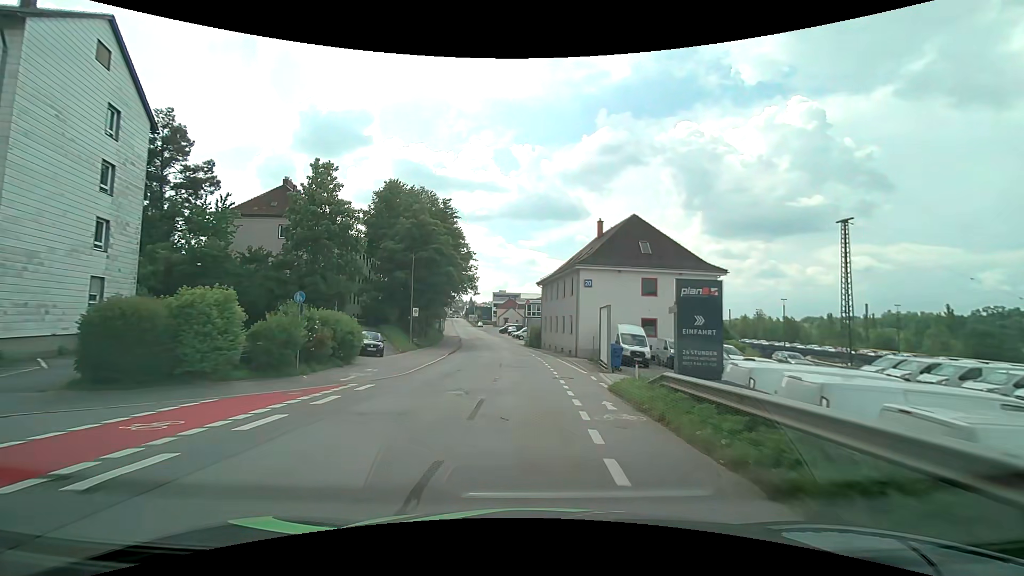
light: Day
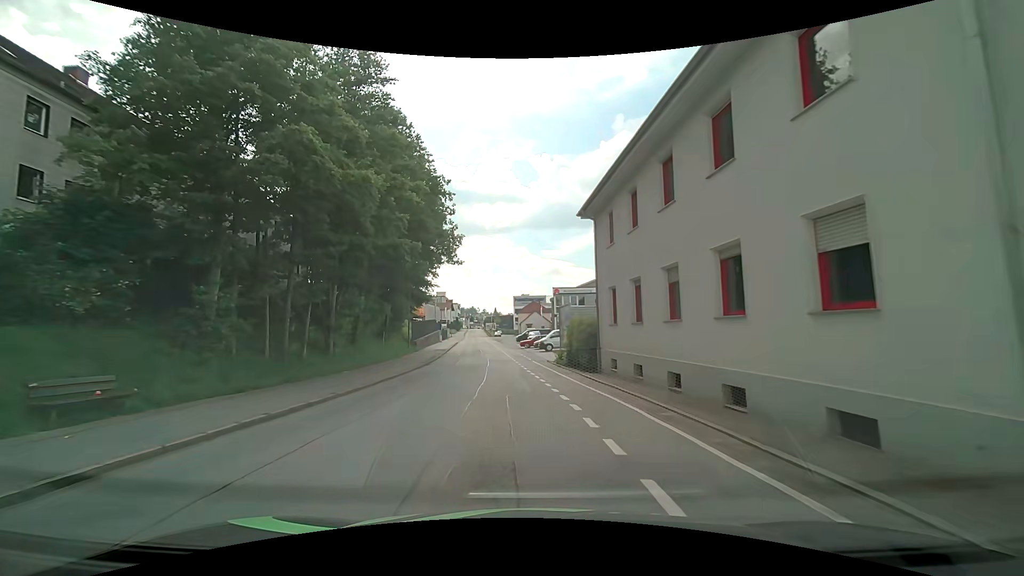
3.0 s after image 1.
(-0.4, +34.0) m; -3°
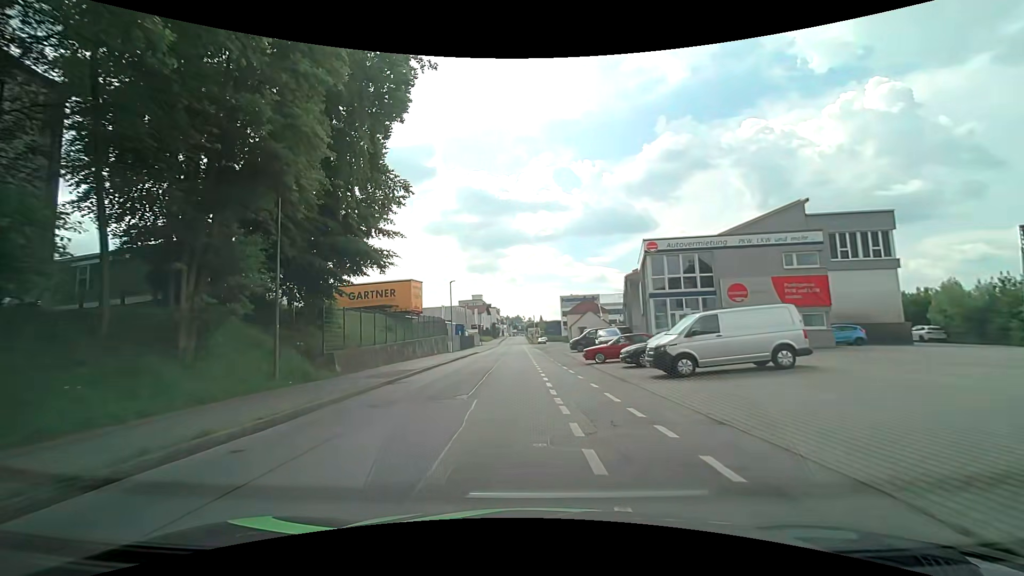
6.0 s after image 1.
(-1.4, +31.1) m; -5°
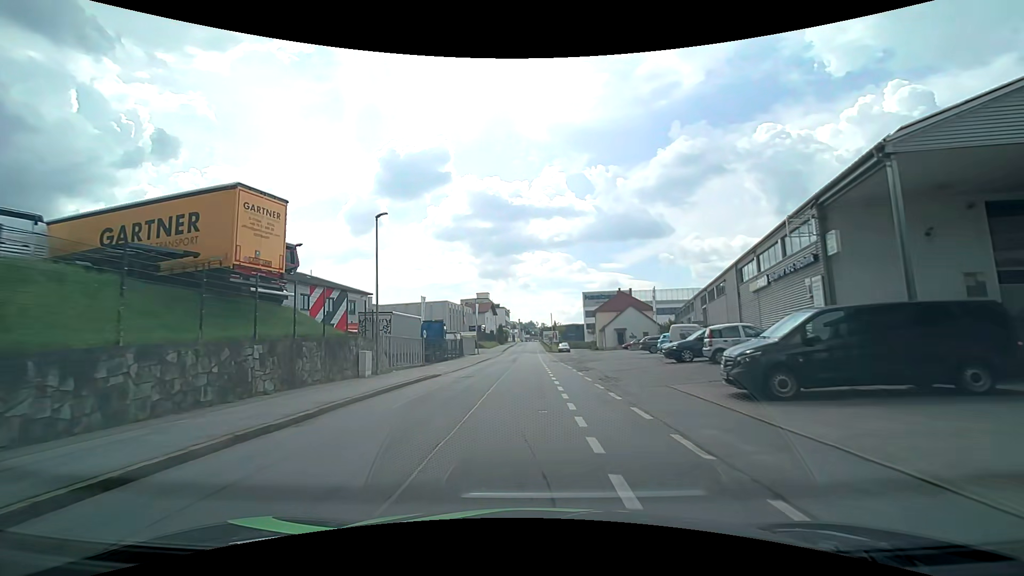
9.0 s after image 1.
(-1.1, +31.8) m; -2°
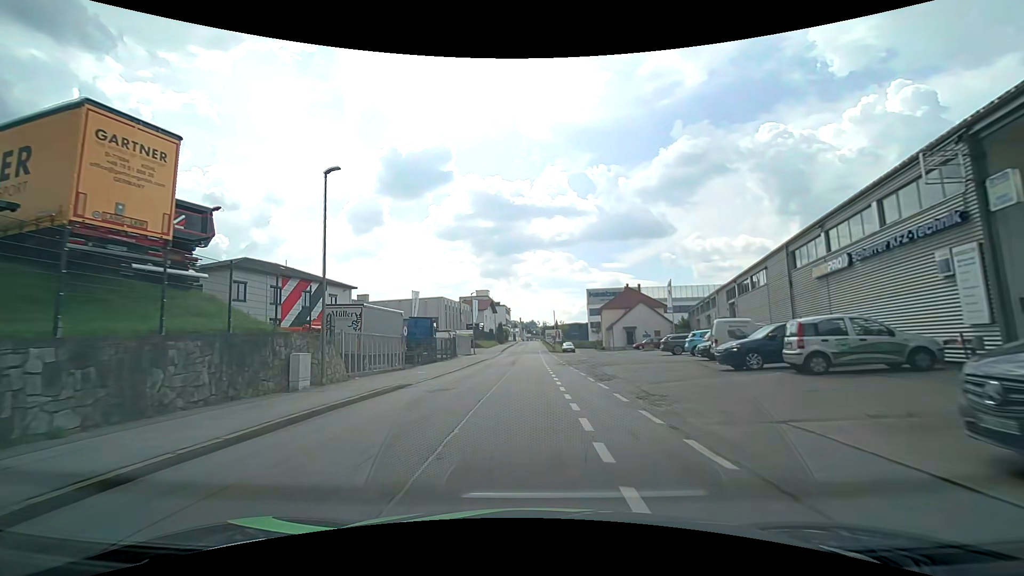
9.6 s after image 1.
(0.0, +6.5) m; +1°
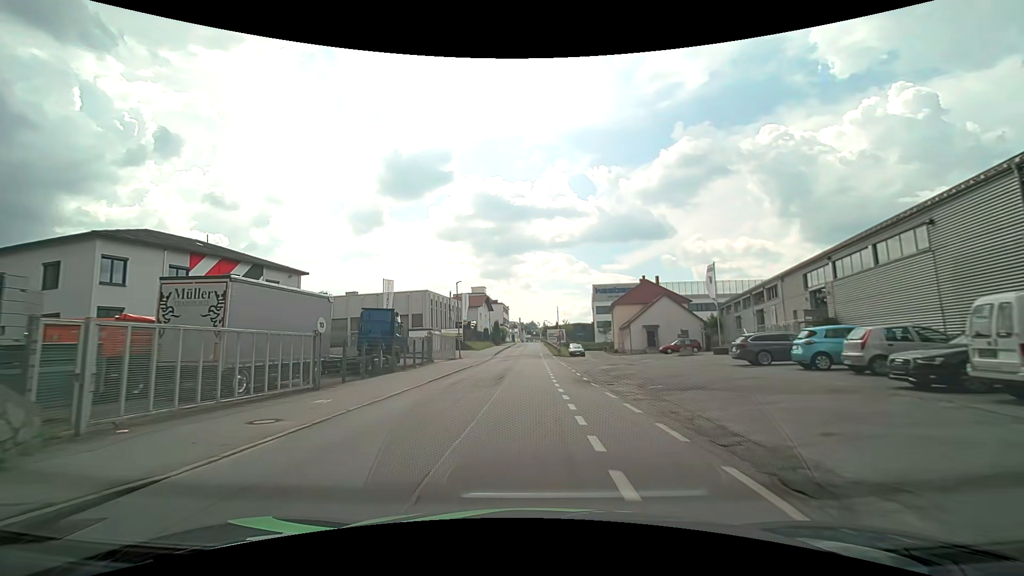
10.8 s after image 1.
(-0.1, +13.2) m; 0°
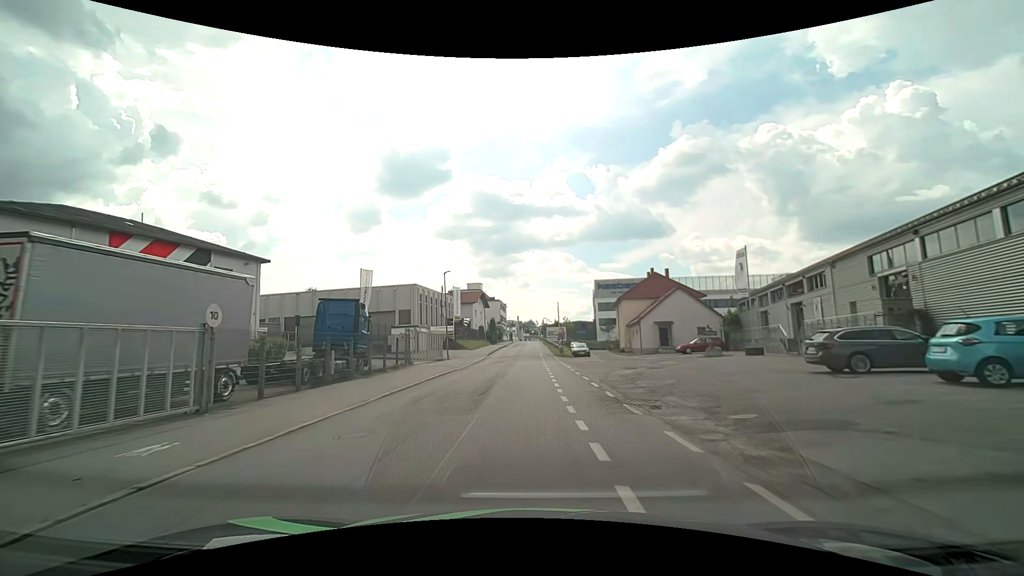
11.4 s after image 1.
(0.0, +6.6) m; 0°
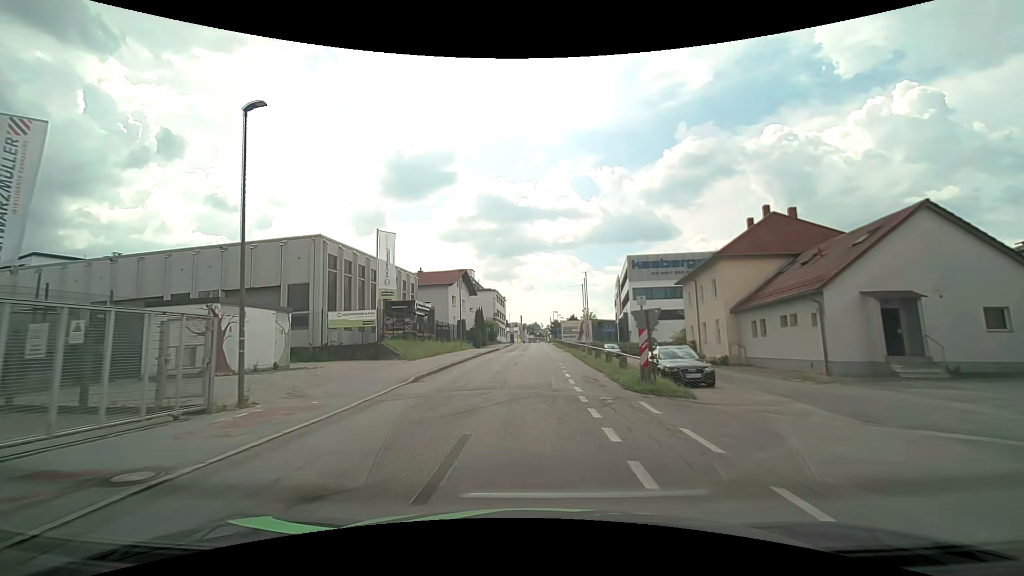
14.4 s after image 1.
(-0.3, +33.7) m; 0°
(0, +10) (0, +20) (0, +30) (0, +40) (0, +50) (0, +60) (+1, +70) (+1, +80) (+1, +90) (+1, +100) m
